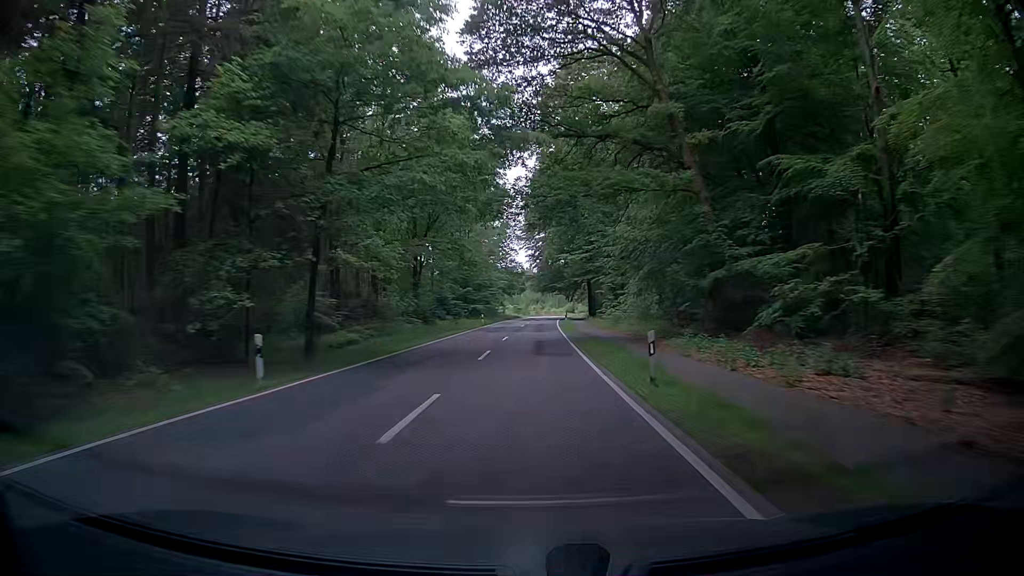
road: tertiary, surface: asphalt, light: Day
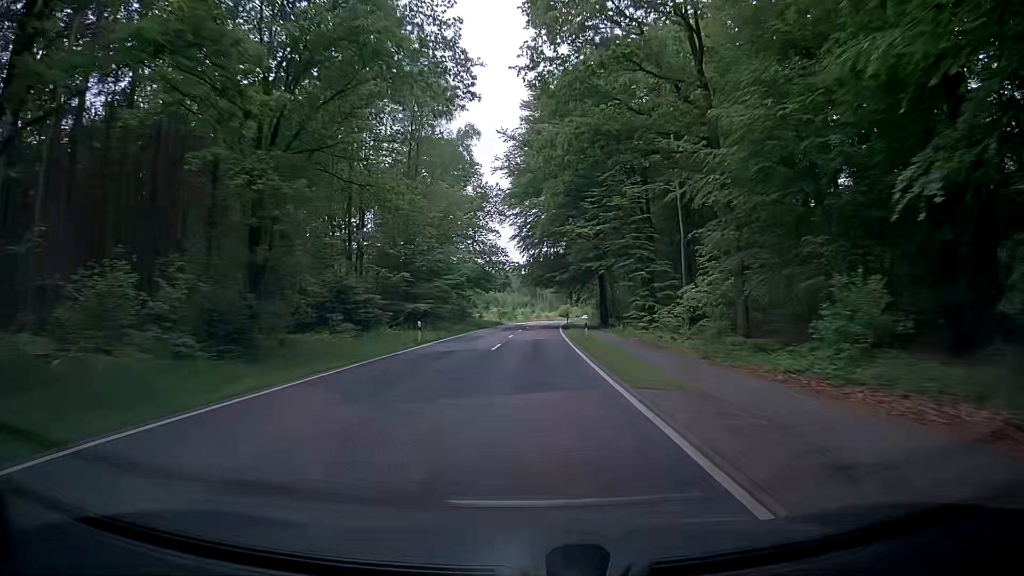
(0.0, +31.4) m; 0°
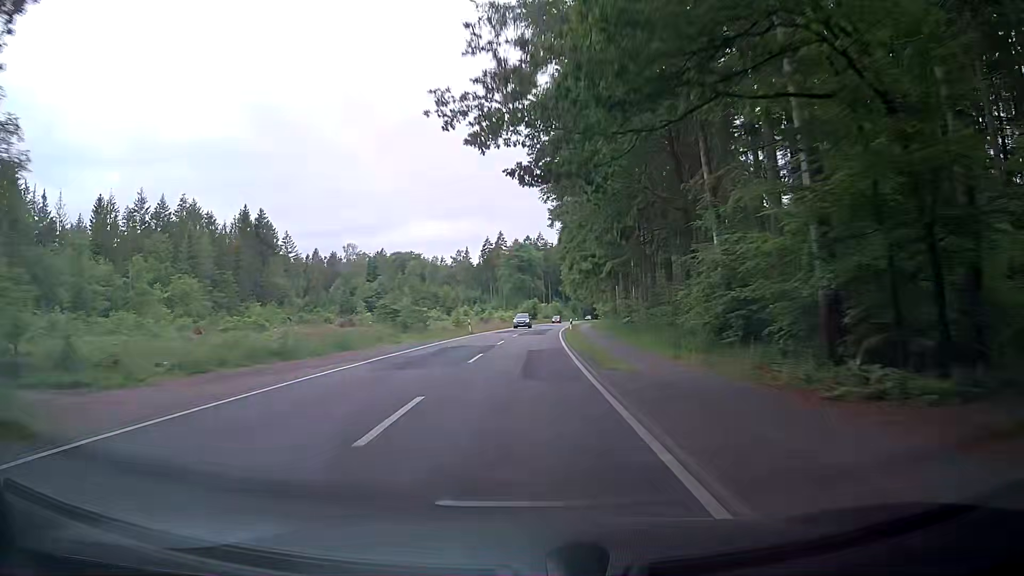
(+2.0, +78.5) m; +4°
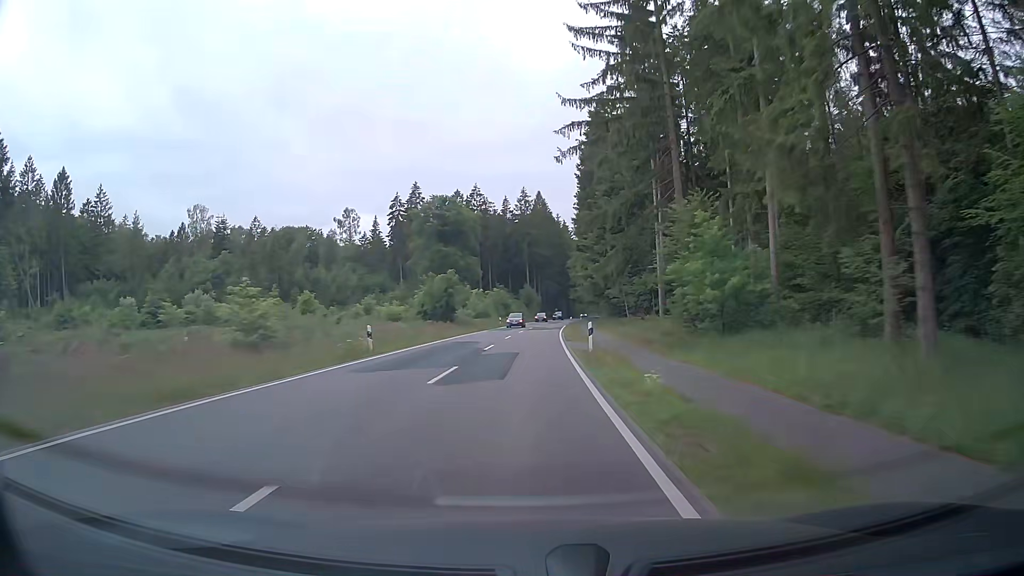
(+2.7, +79.0) m; +5°
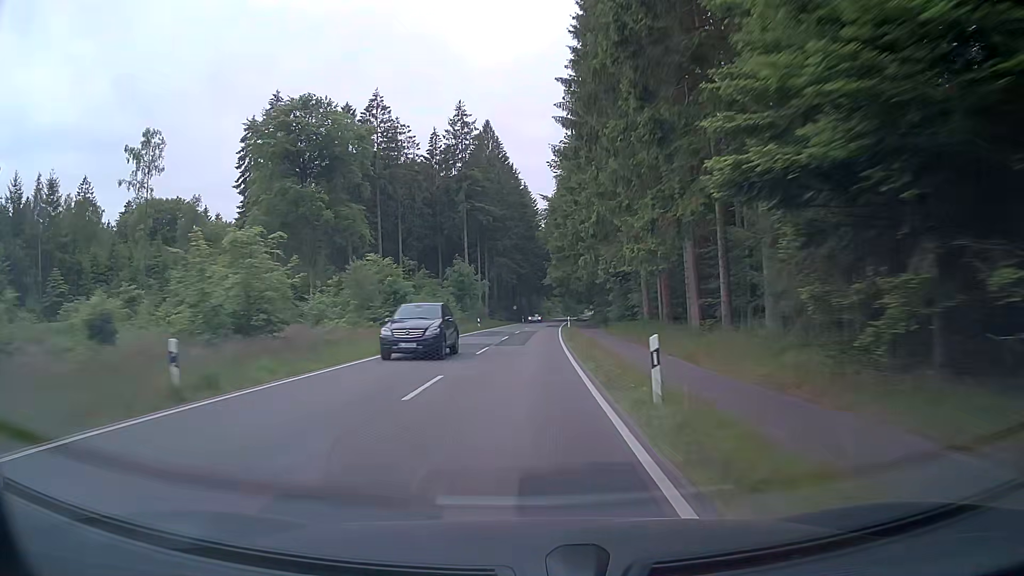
(+1.7, +63.3) m; +3°
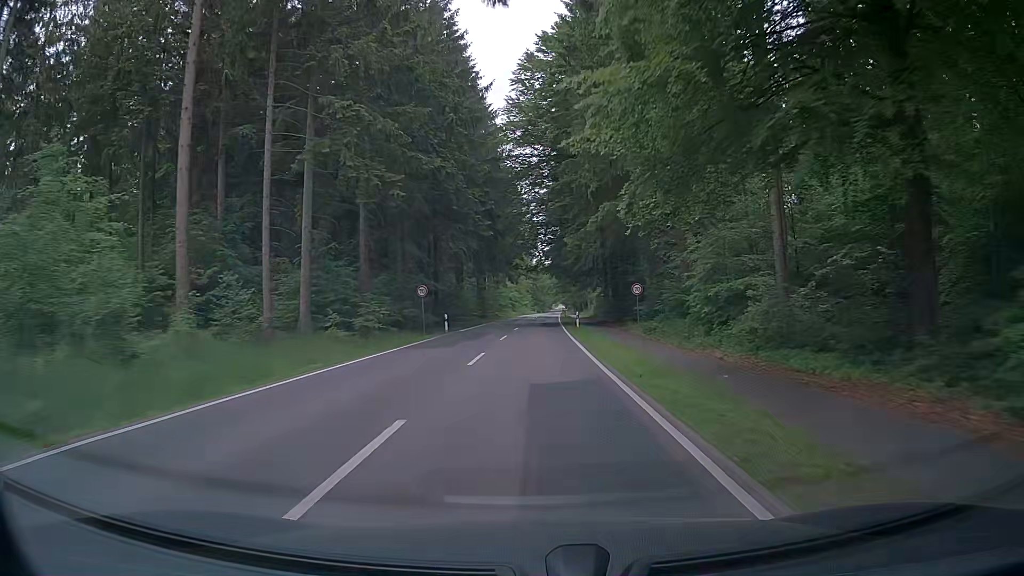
(+2.1, +66.7) m; +4°
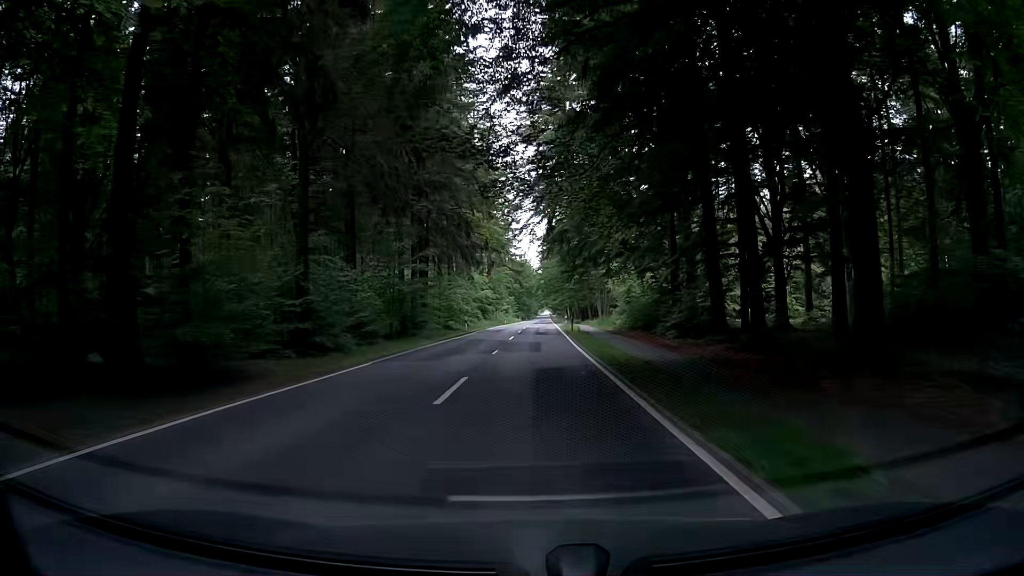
(+0.6, +42.1) m; +1°
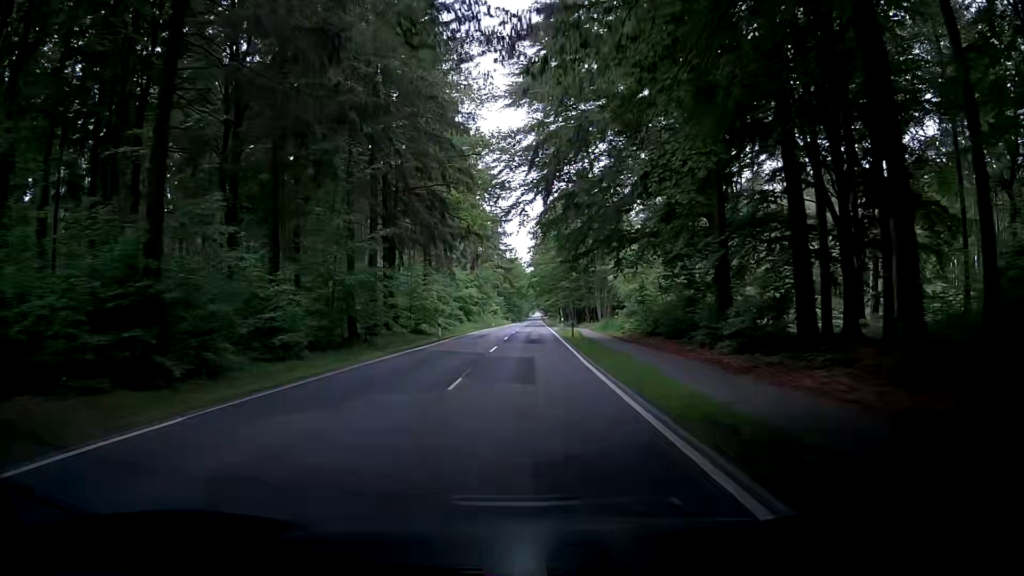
(-0.1, +10.0) m; +1°
(0, +10) (0, +20) (+1, +30) (+1, +40) (+1, +50) (+1, +60) (+1, +70) (+1, +80) (+1, +90) (+1, +100) m
